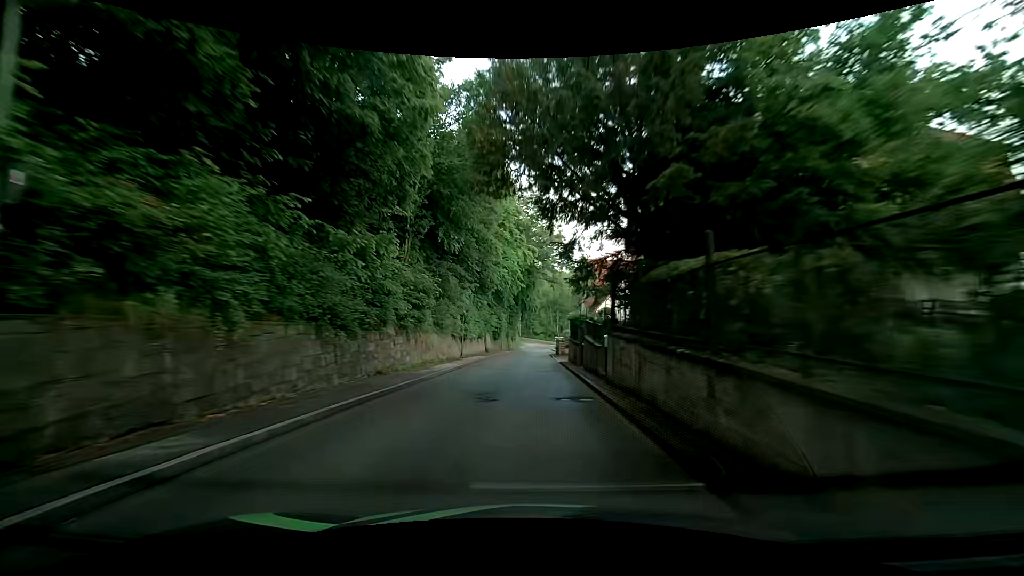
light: Day
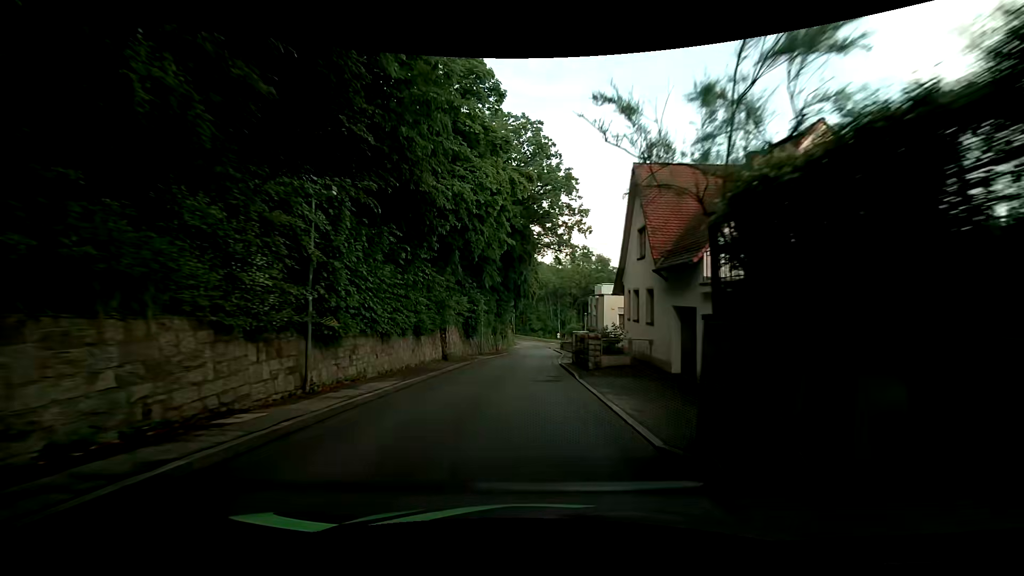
(-0.4, +24.1) m; -2°
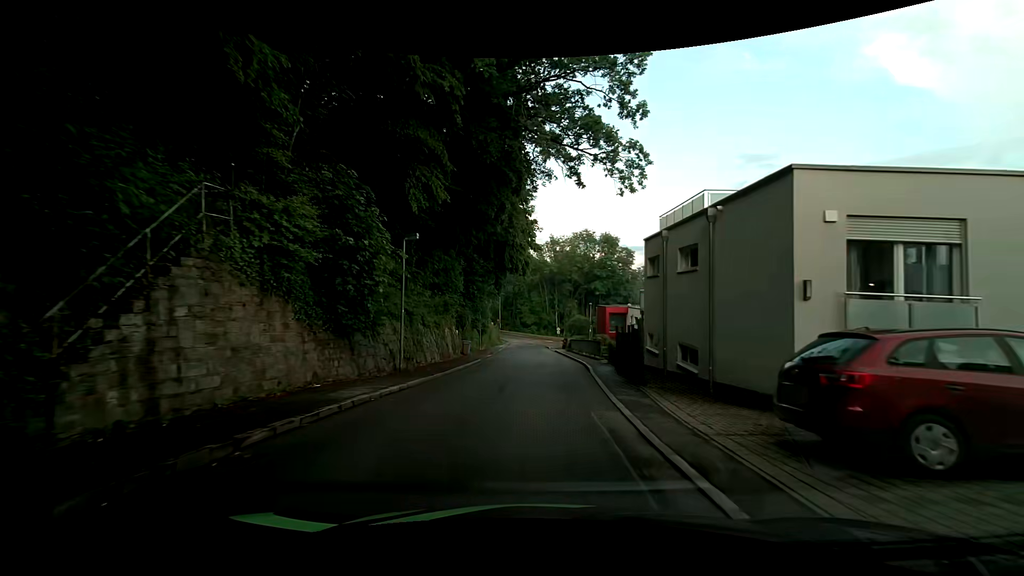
(+0.1, +25.4) m; +1°
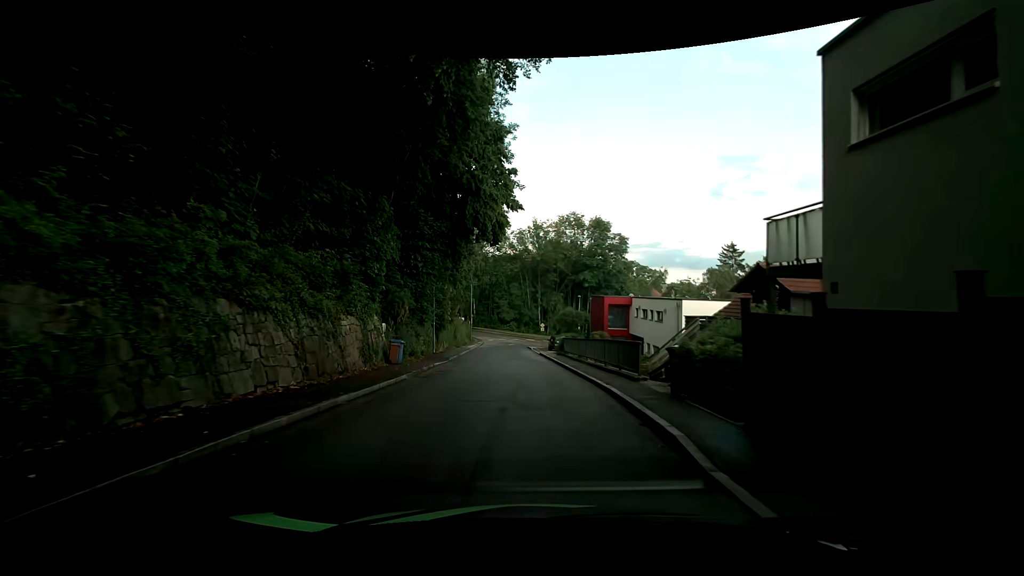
(+0.3, +14.7) m; +4°
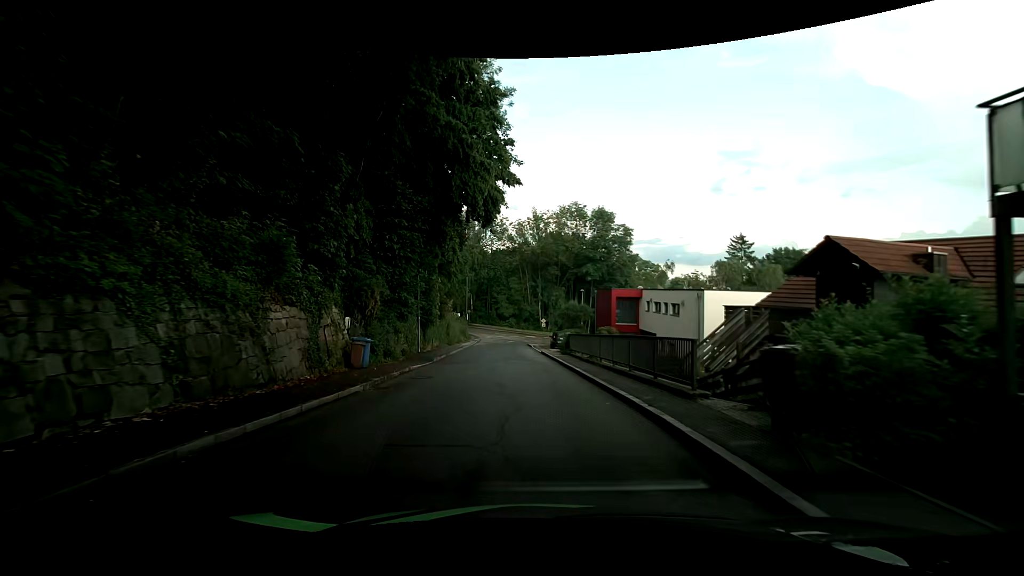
(-0.1, +4.7) m; 0°
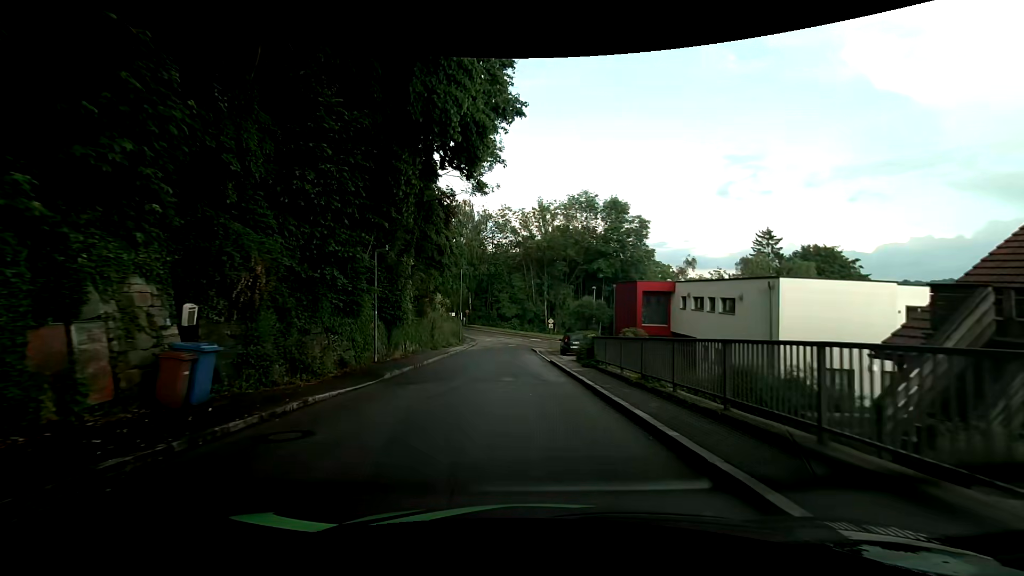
(-0.2, +9.2) m; -3°
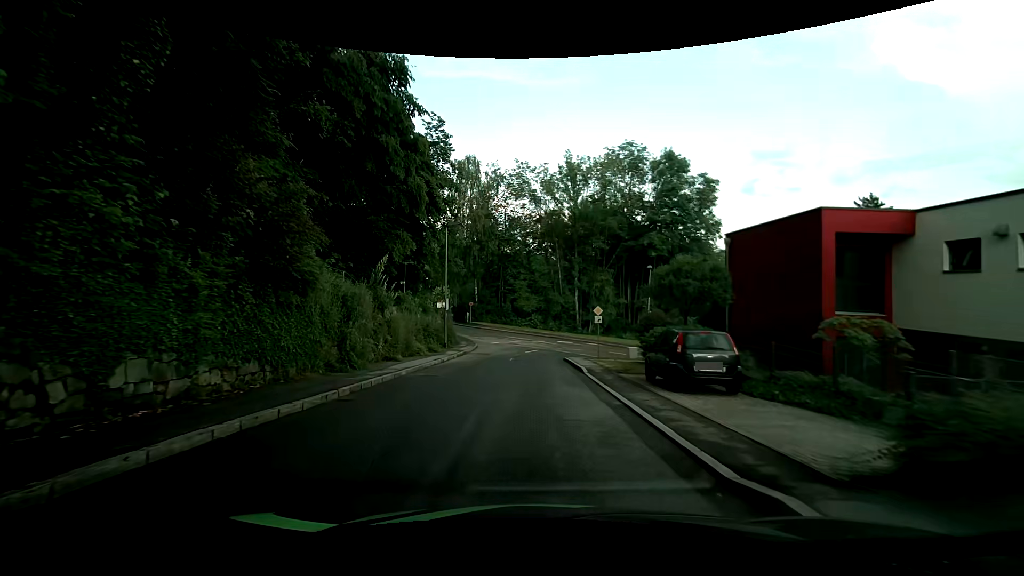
(-0.3, +21.2) m; -2°
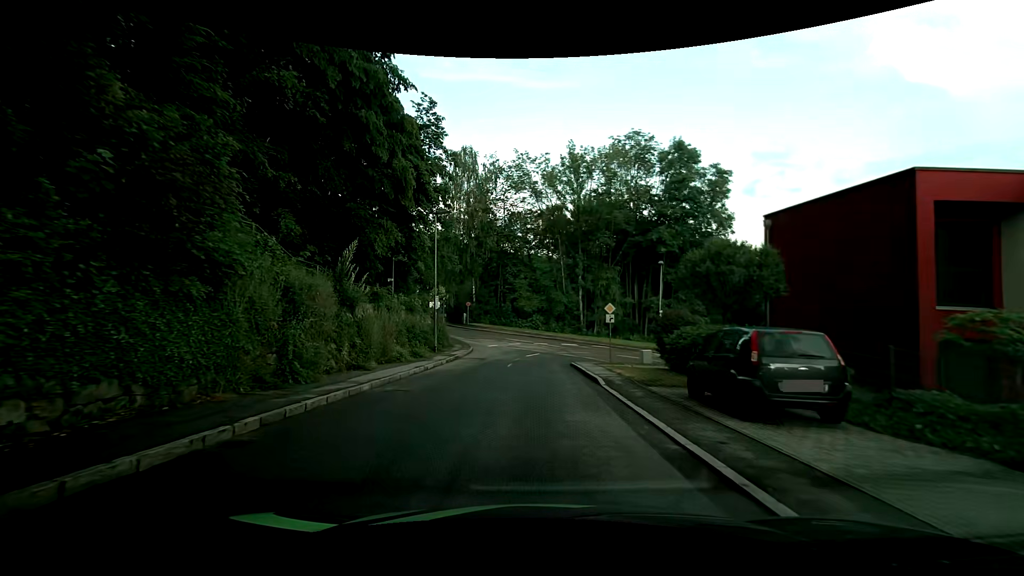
(0.0, +3.9) m; -1°
(0, +10) (0, +20) (+1, +30) (+2, +40) (-2, +48) (-9, +56) (-14, +65) (-18, +74) (-22, +83) (-25, +93) m
